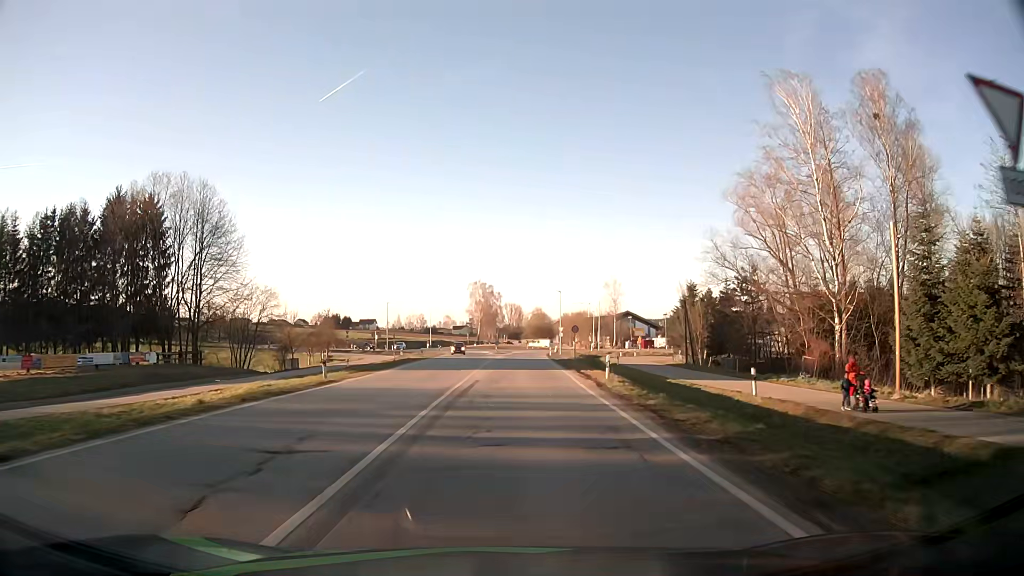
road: secondary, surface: asphalt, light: Day
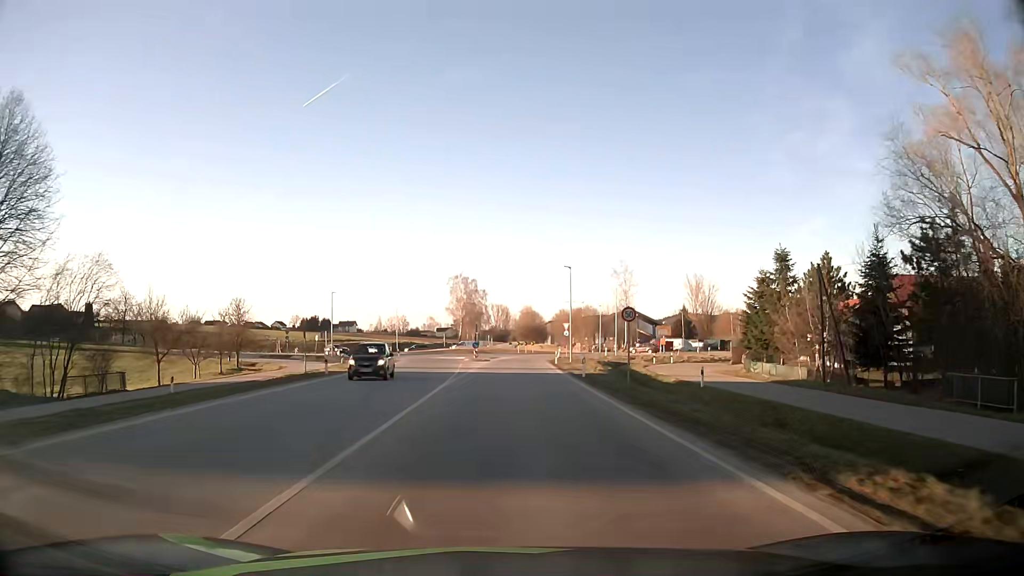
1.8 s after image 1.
(+0.3, +28.7) m; +1°
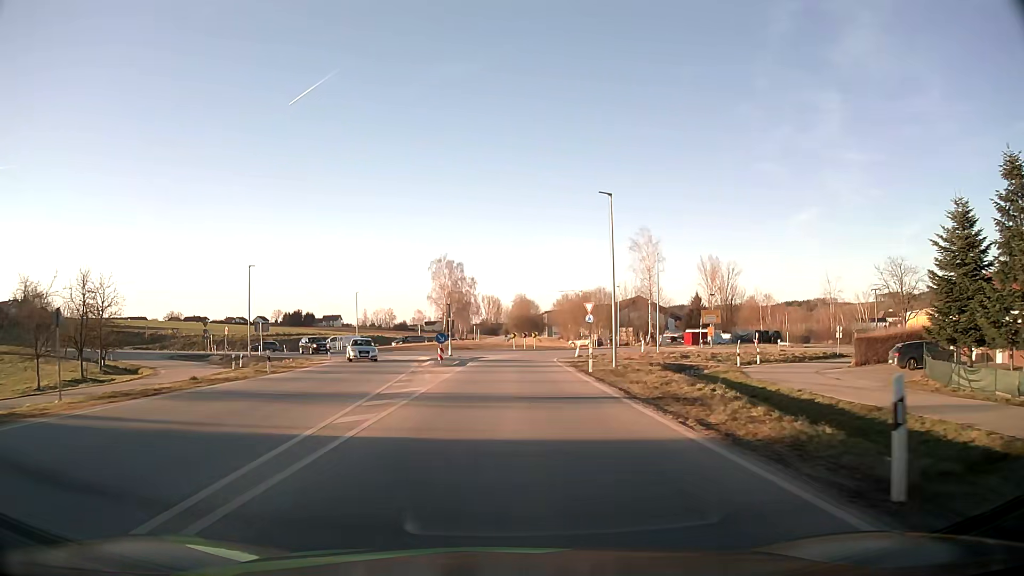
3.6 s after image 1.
(+0.1, +26.0) m; +1°
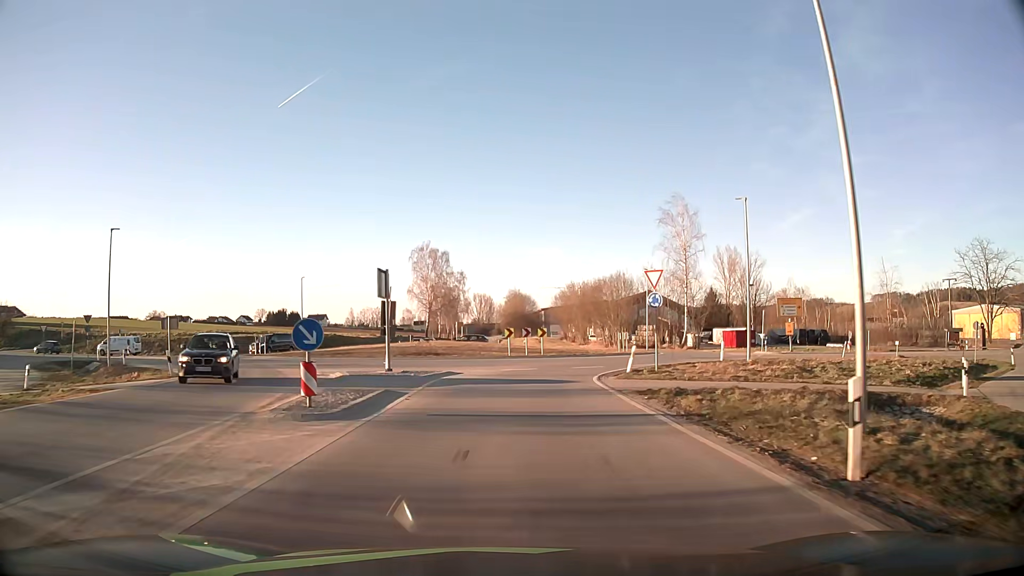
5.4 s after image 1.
(+0.1, +22.1) m; 0°
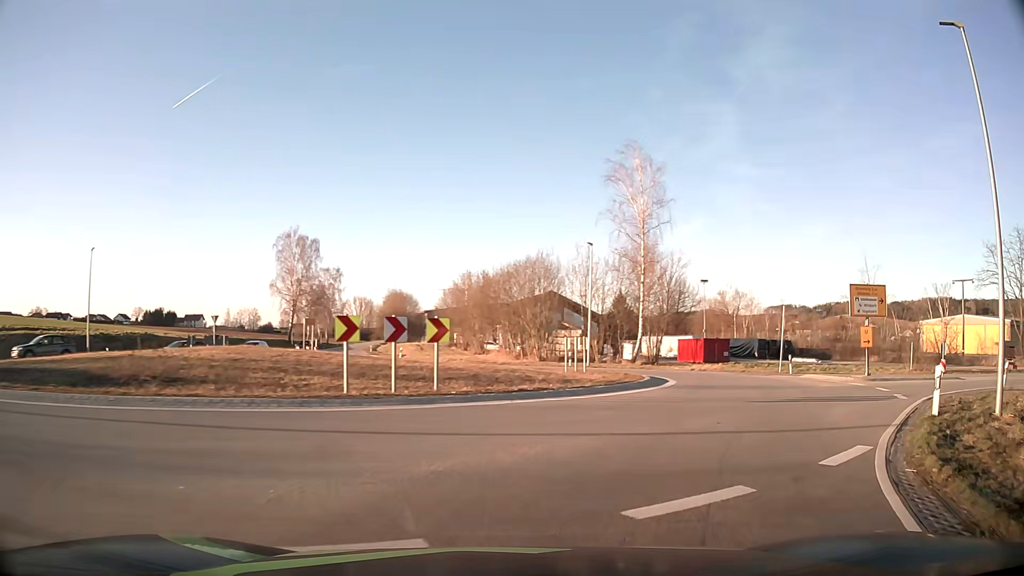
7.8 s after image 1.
(+0.7, +23.1) m; +8°
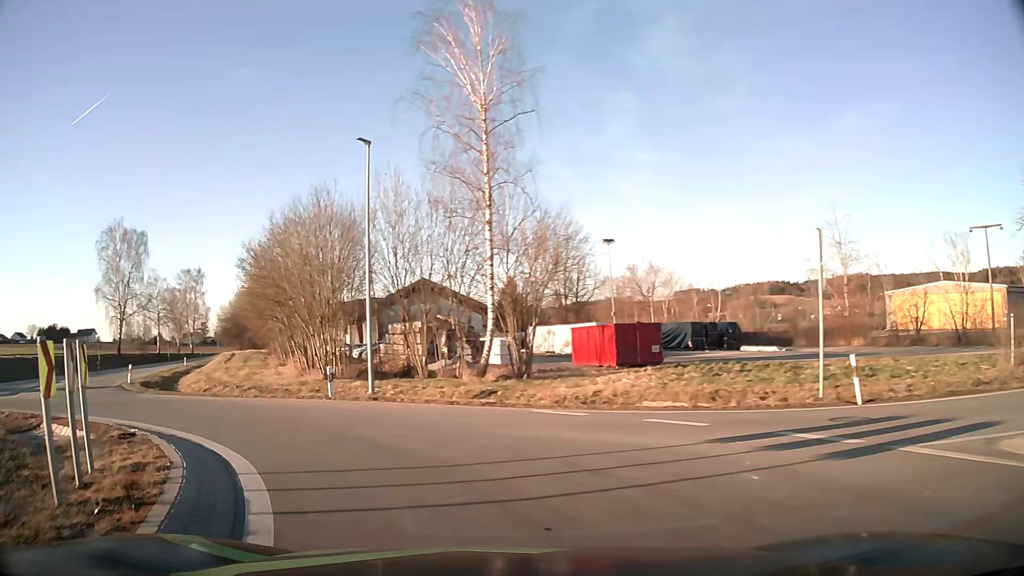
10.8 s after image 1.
(+7.2, +22.6) m; +13°
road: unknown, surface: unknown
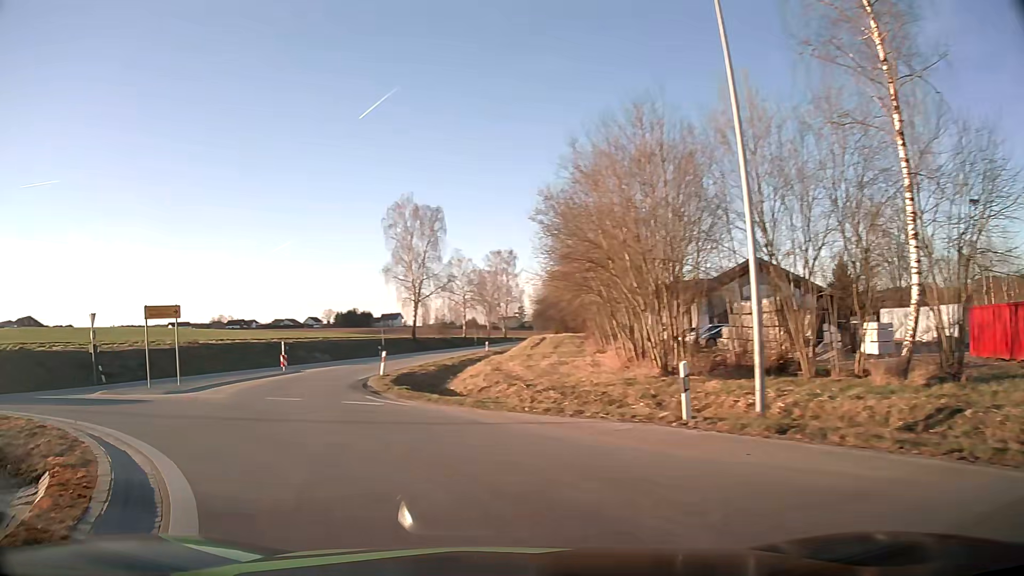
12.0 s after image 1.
(-2.5, +9.5) m; -29°
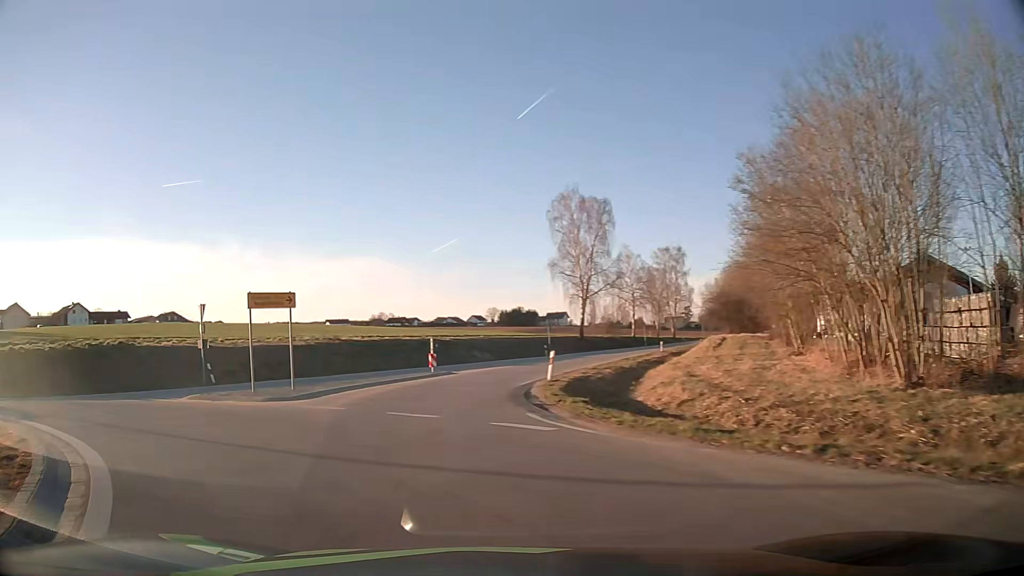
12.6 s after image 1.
(-0.7, +5.2) m; -14°
